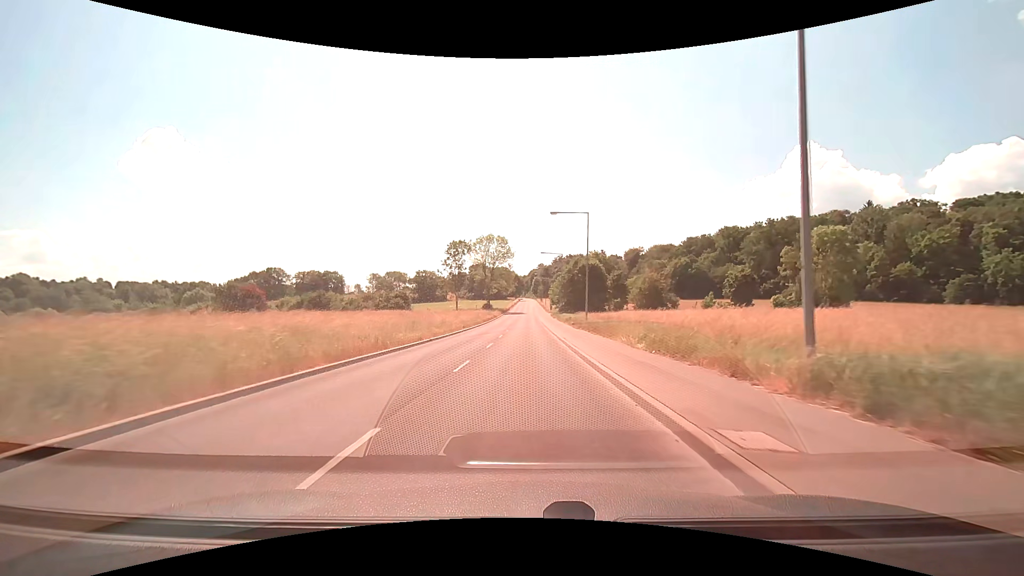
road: tertiary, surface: asphalt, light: Day
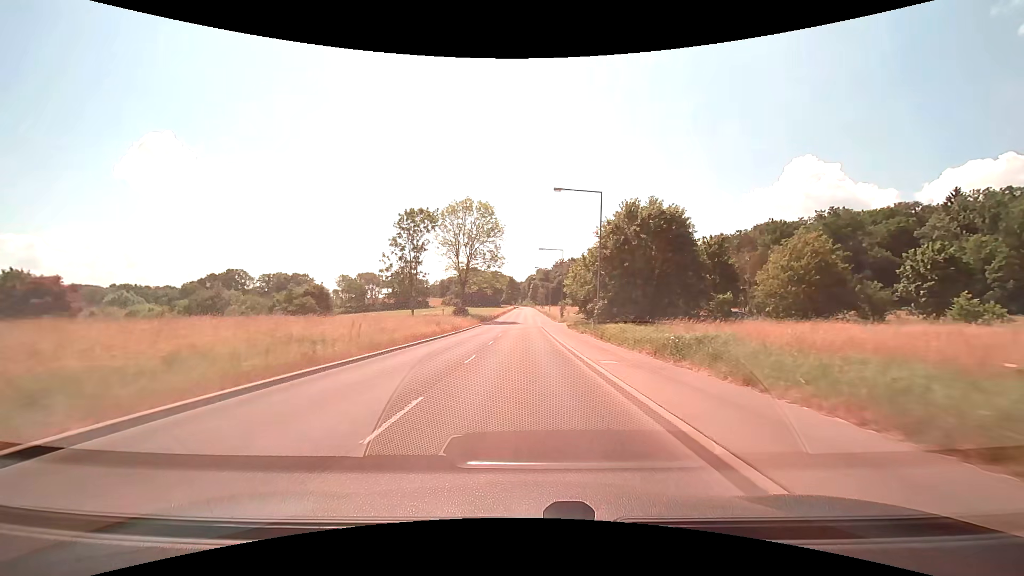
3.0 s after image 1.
(0.0, +44.3) m; 0°
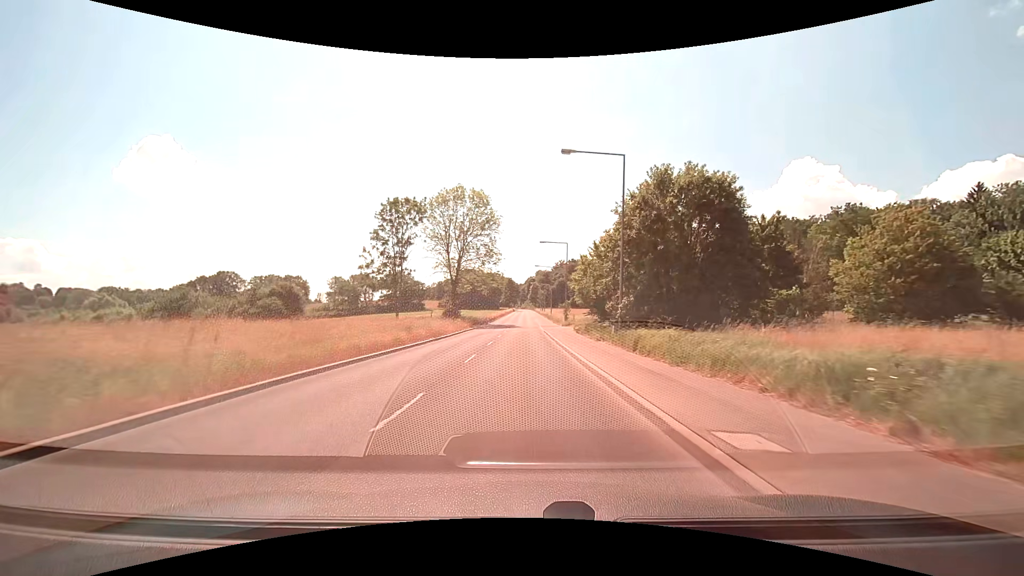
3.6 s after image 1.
(0.0, +8.8) m; 0°
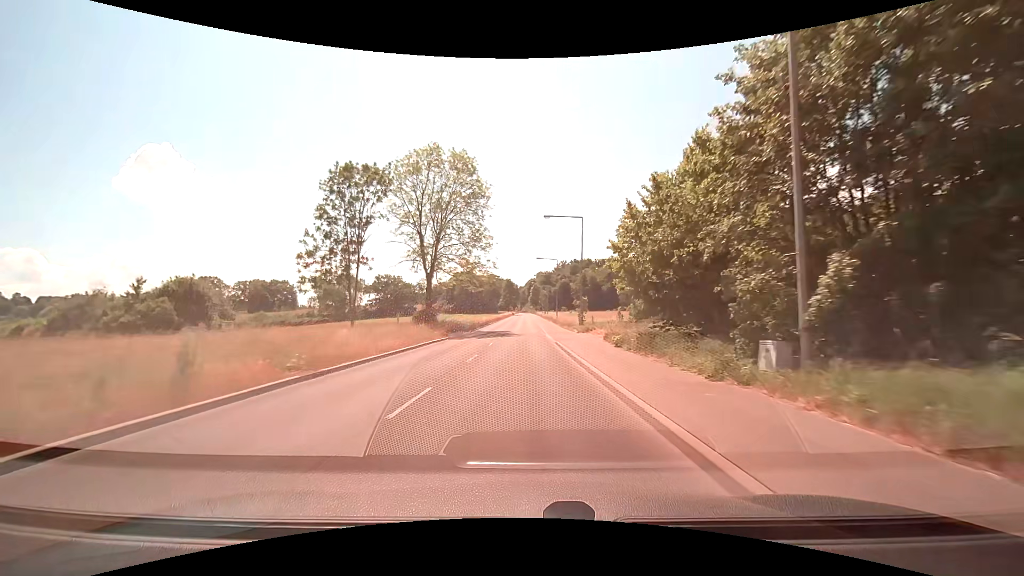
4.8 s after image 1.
(0.0, +17.6) m; 0°
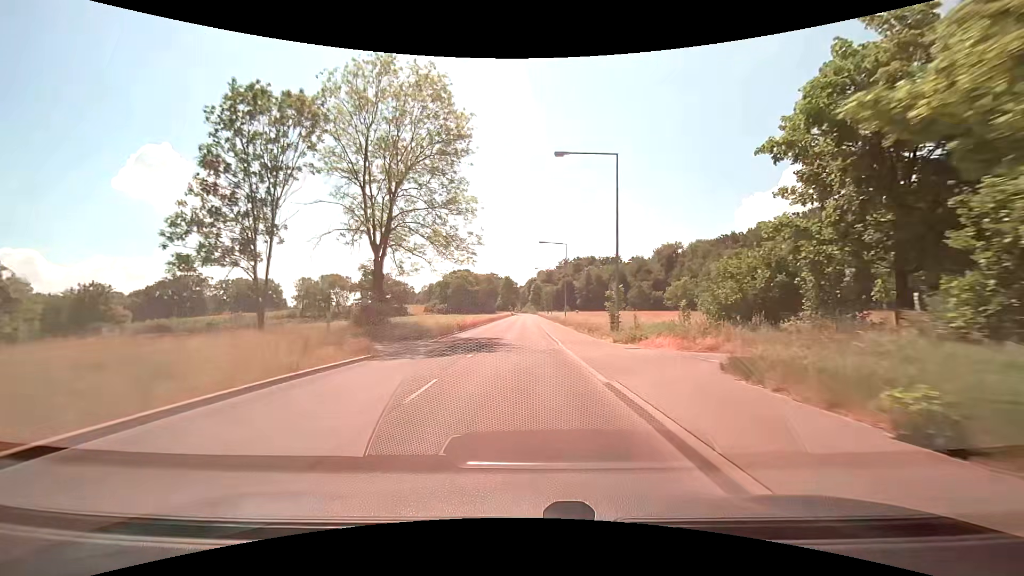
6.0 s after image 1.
(0.0, +17.5) m; 0°
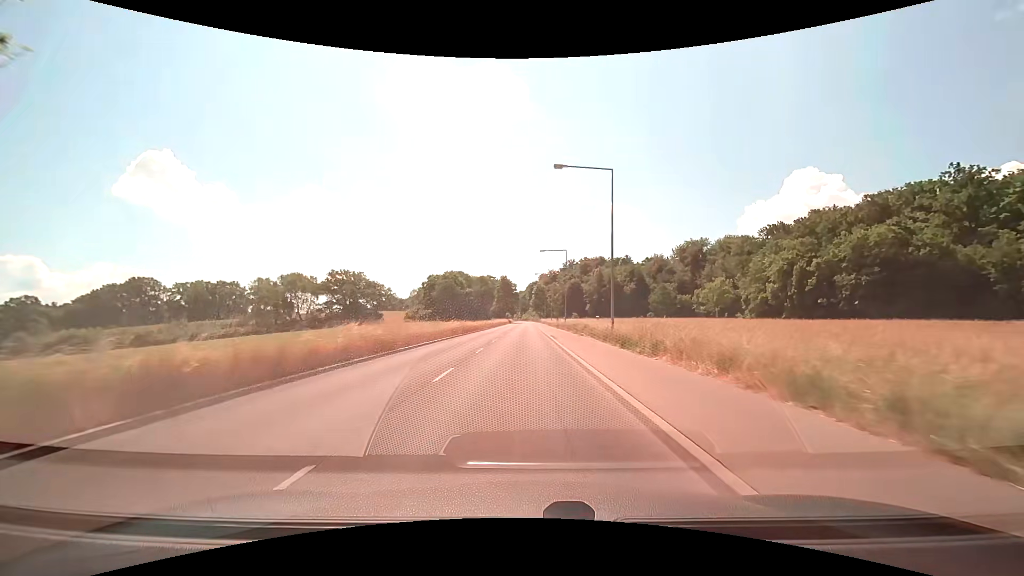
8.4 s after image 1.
(0.0, +34.2) m; 0°
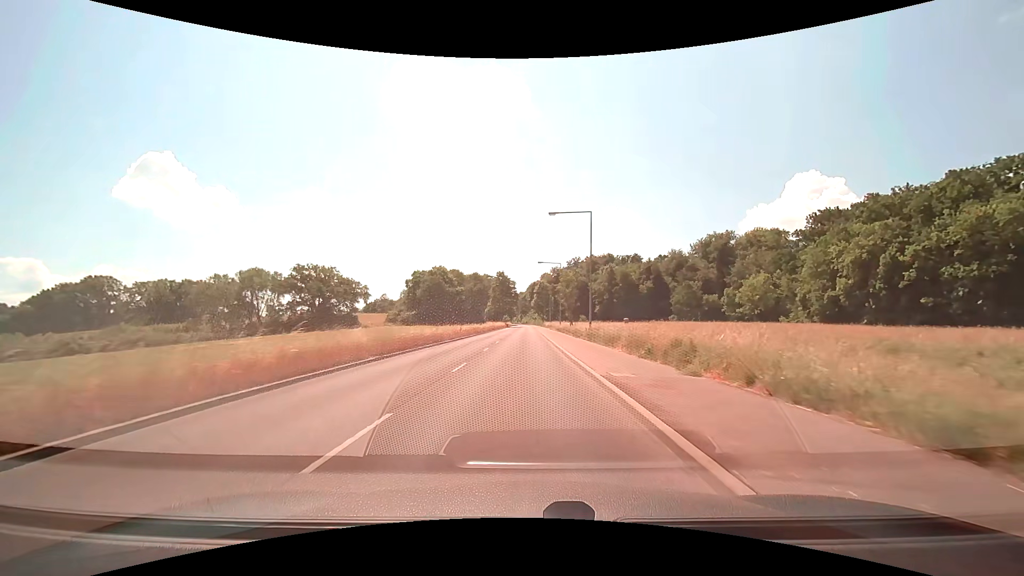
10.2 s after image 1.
(+0.1, +24.8) m; 0°
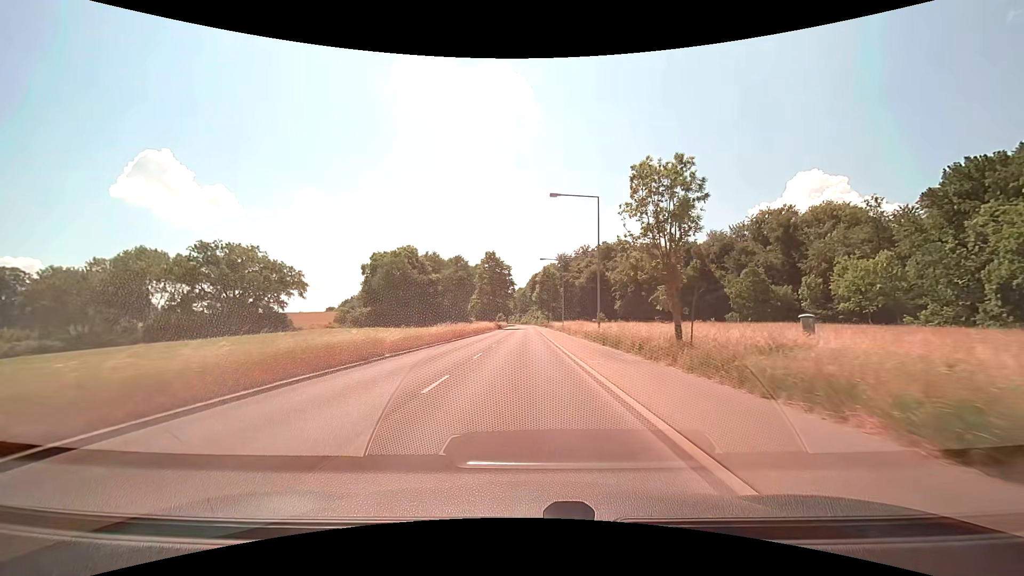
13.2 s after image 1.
(0.0, +40.7) m; 0°
(0, +10) (0, +20) (0, +30) (0, +40) (0, +50) (0, +60) (0, +70) (0, +80) (0, +90) (0, +100) m
